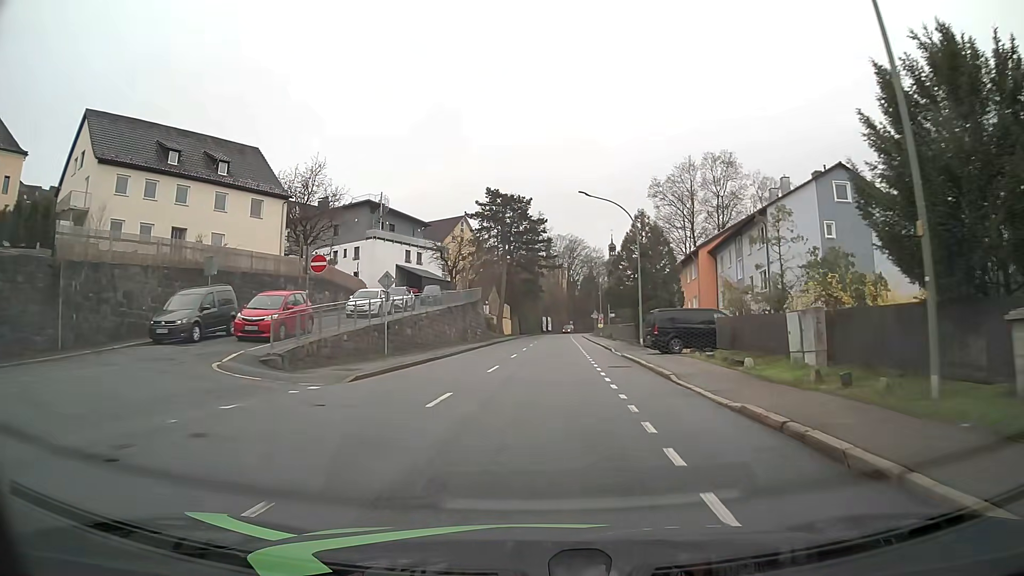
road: tertiary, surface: asphalt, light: Day
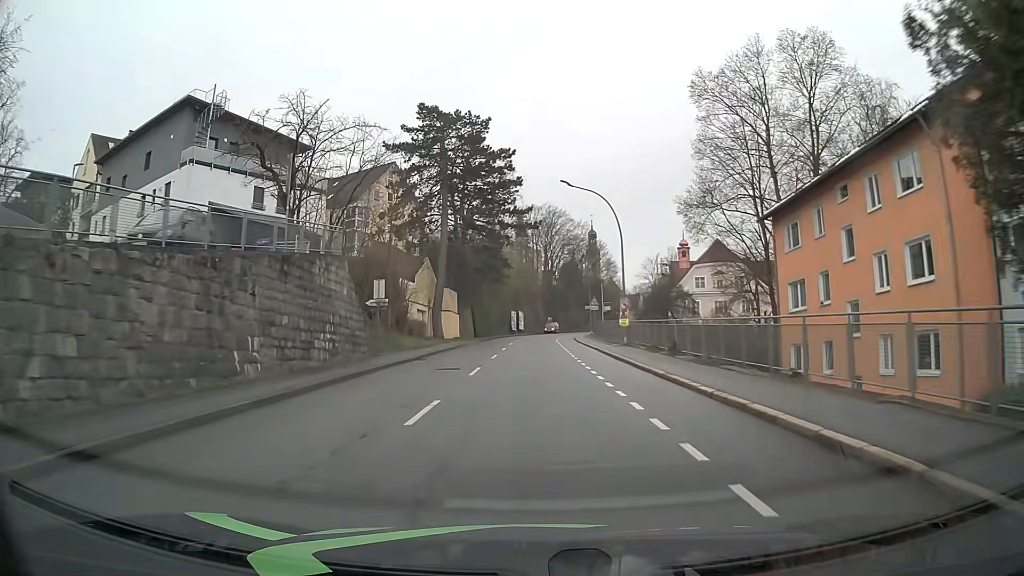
(+1.2, +38.1) m; +2°
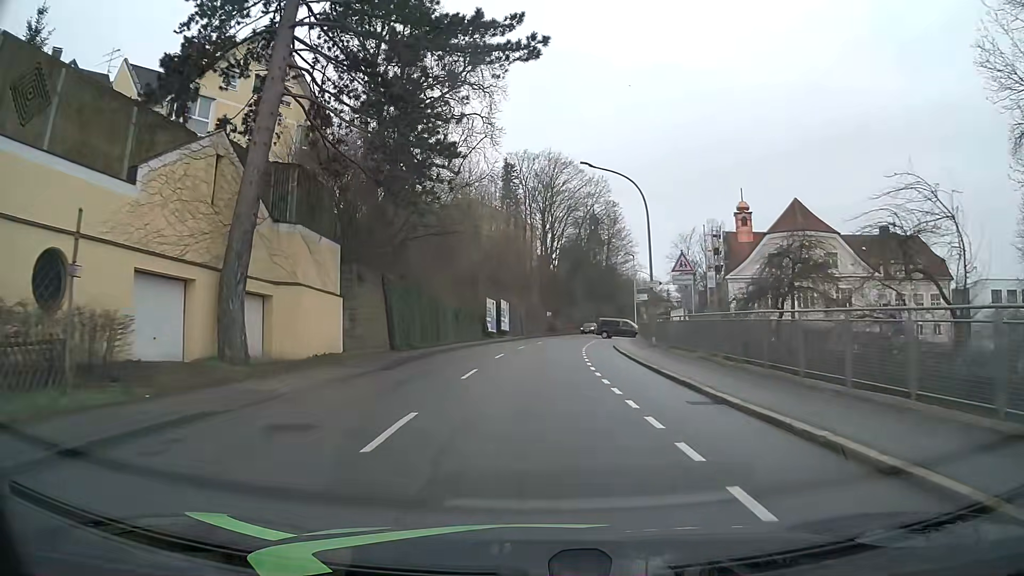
(+0.1, +38.3) m; 0°
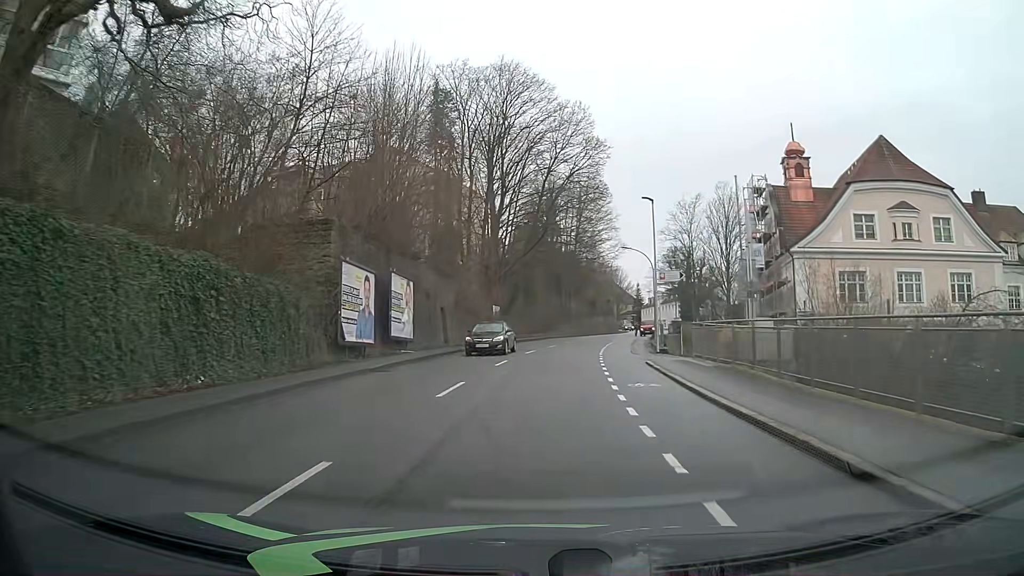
(+1.1, +30.6) m; +5°
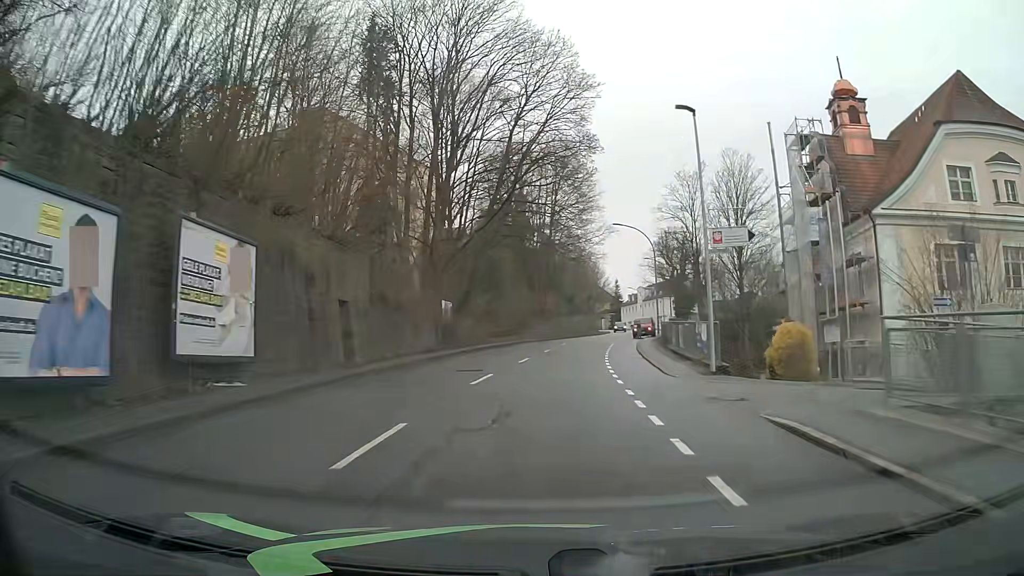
(+0.3, +15.3) m; +2°
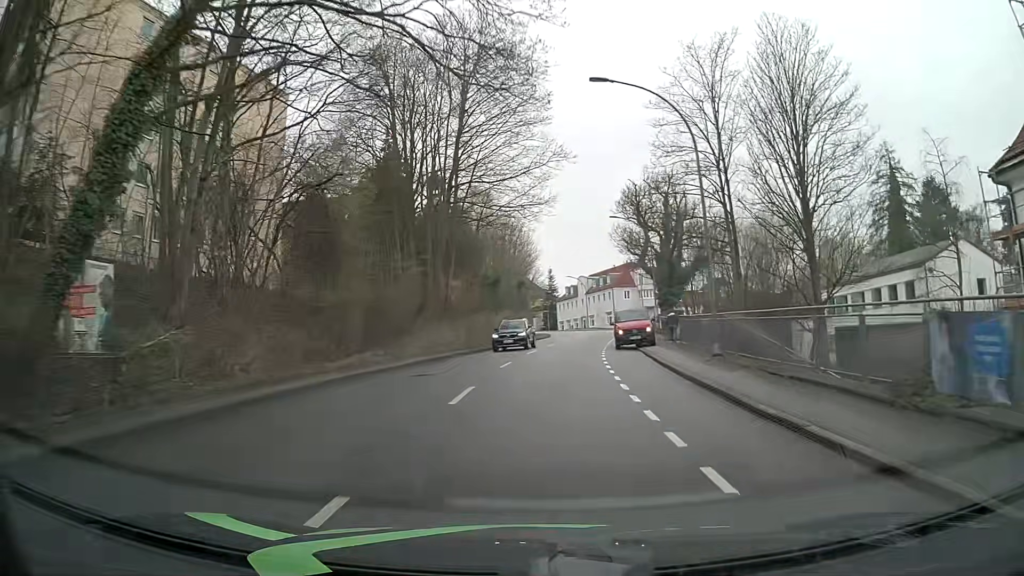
(+1.7, +30.6) m; +7°
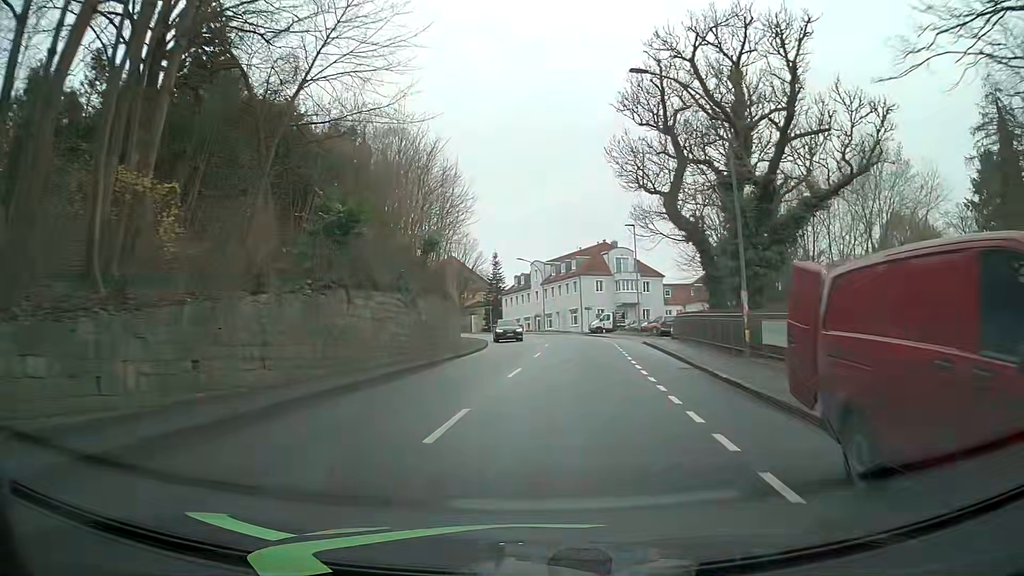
(+1.1, +30.5) m; +4°
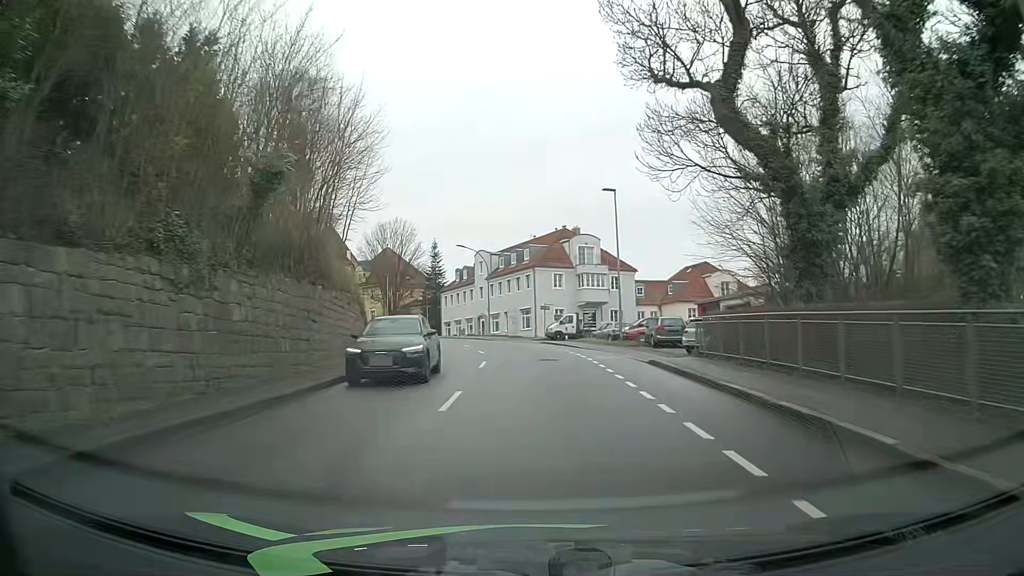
(+0.6, +15.3) m; +5°
(0, +10) (0, +20) (0, +30) (-2, +40) (-4, +50) (-7, +59) (-11, +68) (-16, +77) (-22, +85) (-29, +92) m
